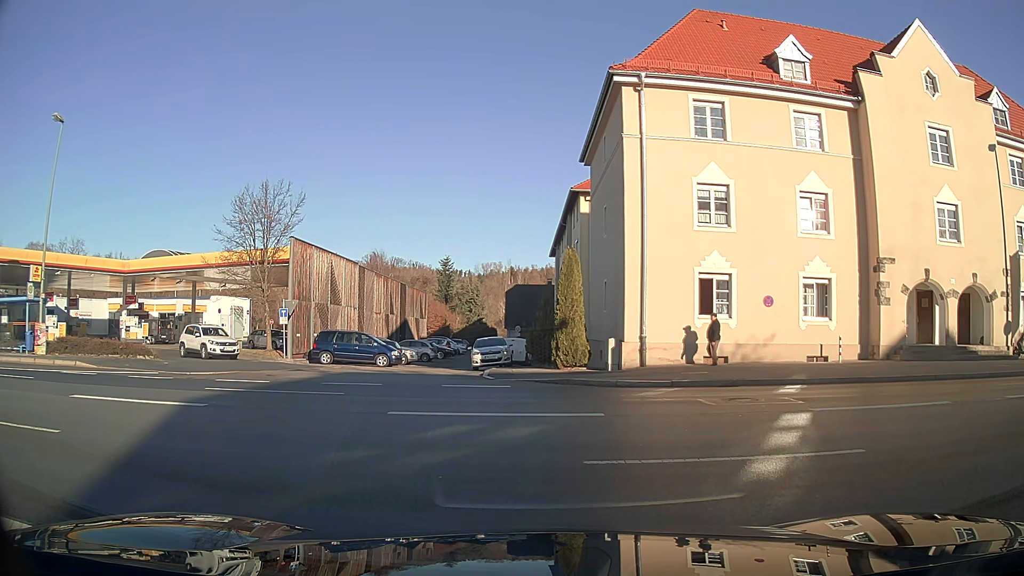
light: Day
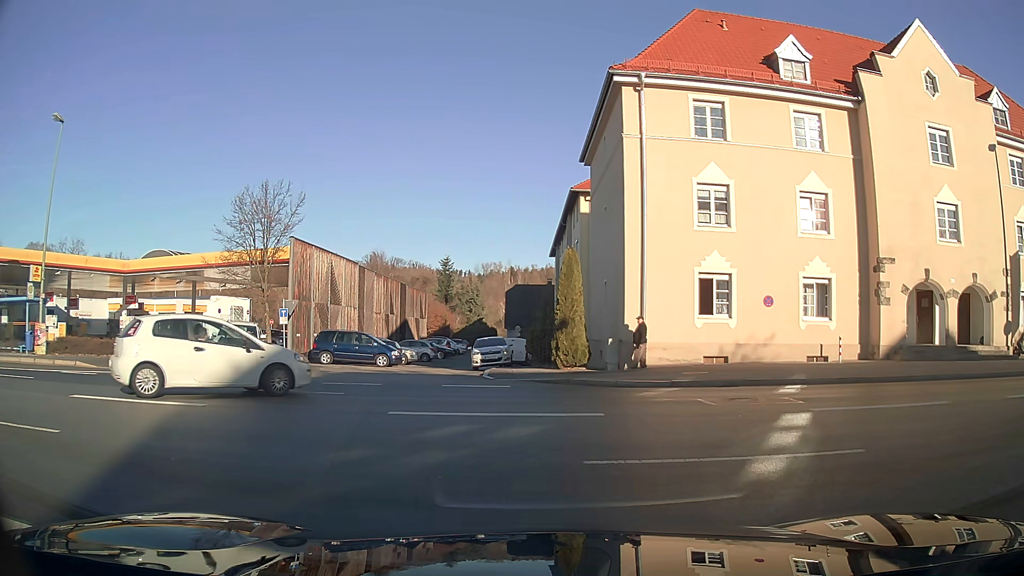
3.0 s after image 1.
(0.0, 0.0) m; 0°
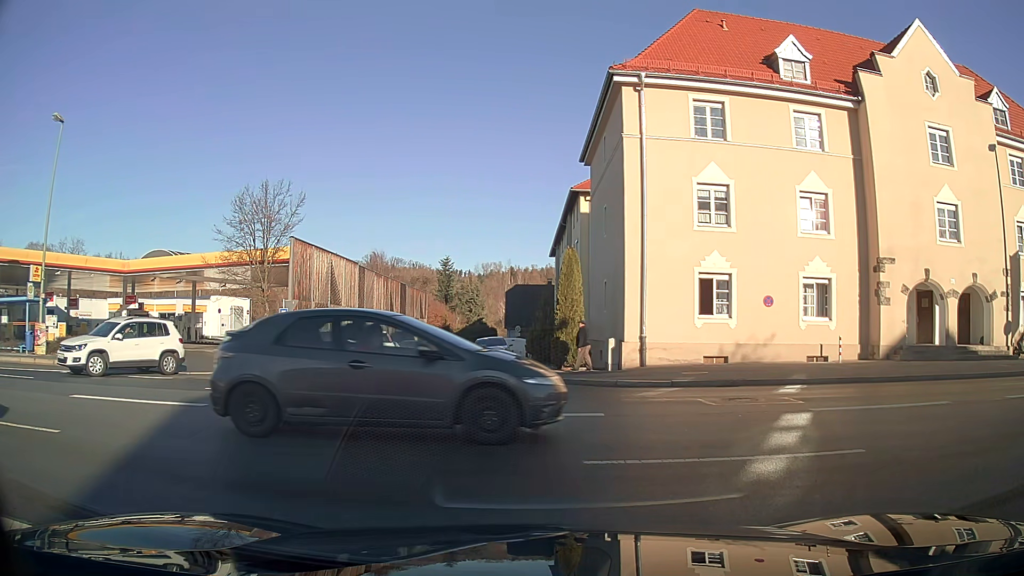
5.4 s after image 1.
(0.0, 0.0) m; 0°
